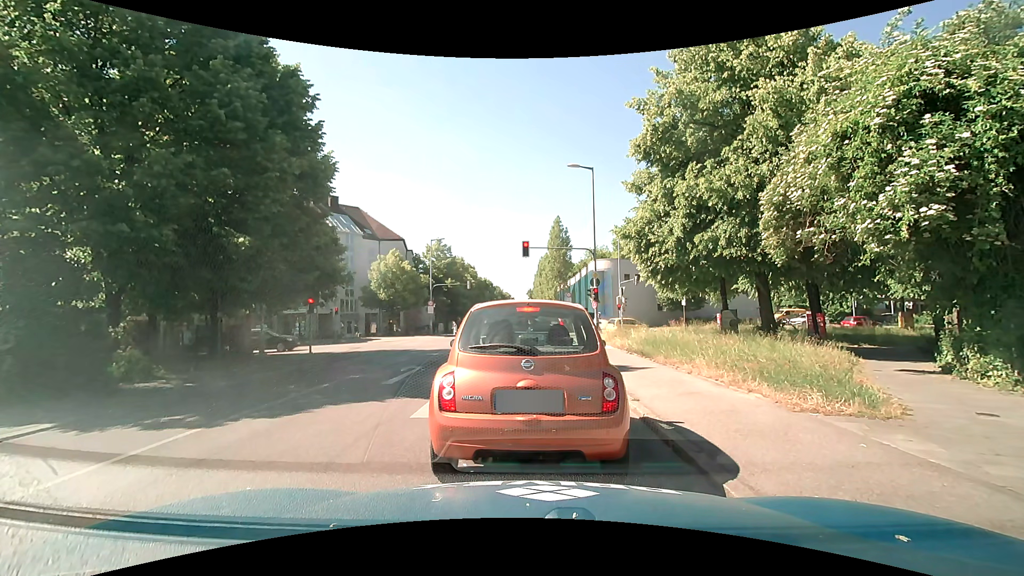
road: secondary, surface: asphalt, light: Day
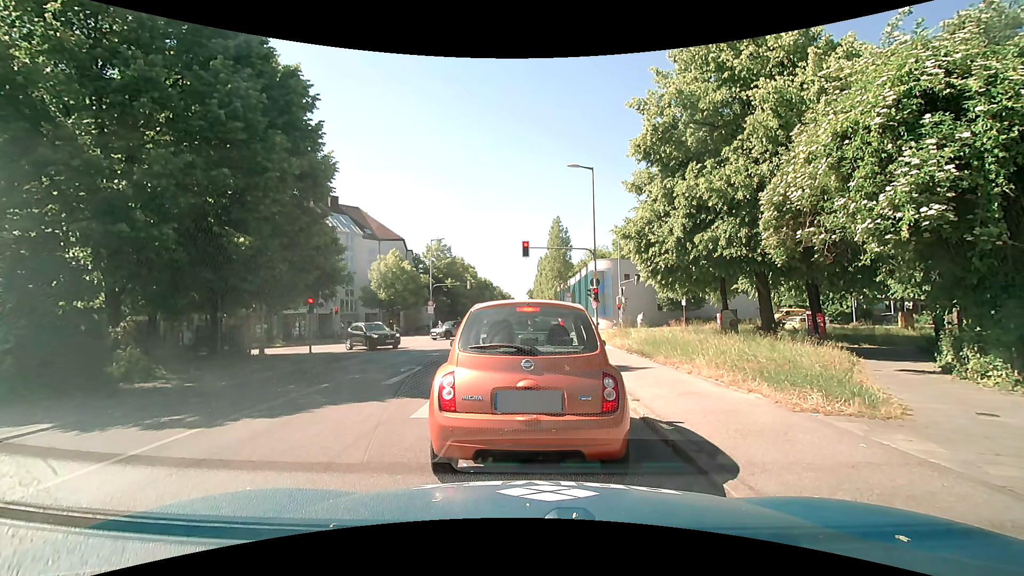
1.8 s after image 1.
(0.0, 0.0) m; 0°
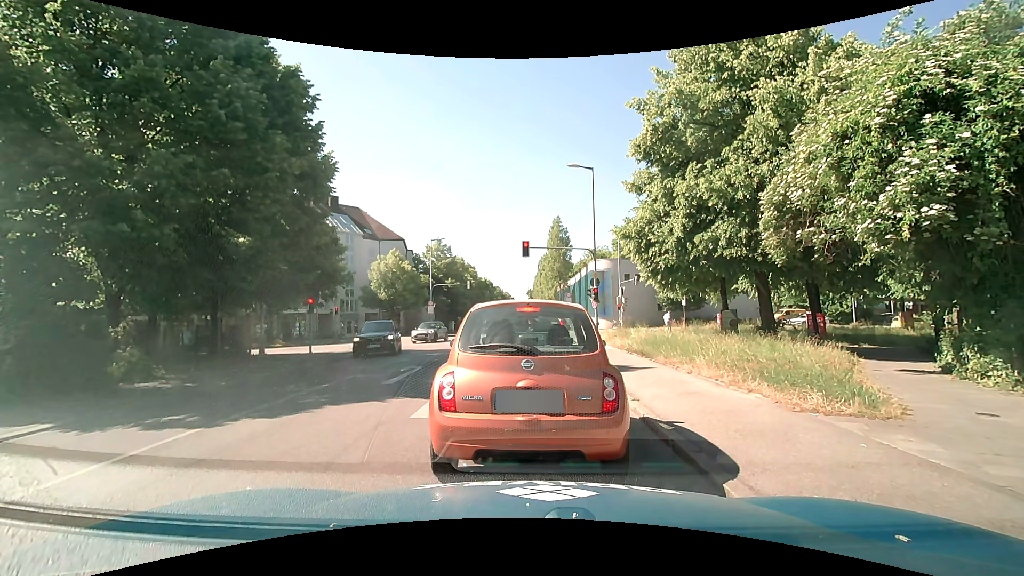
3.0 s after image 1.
(0.0, 0.0) m; 0°
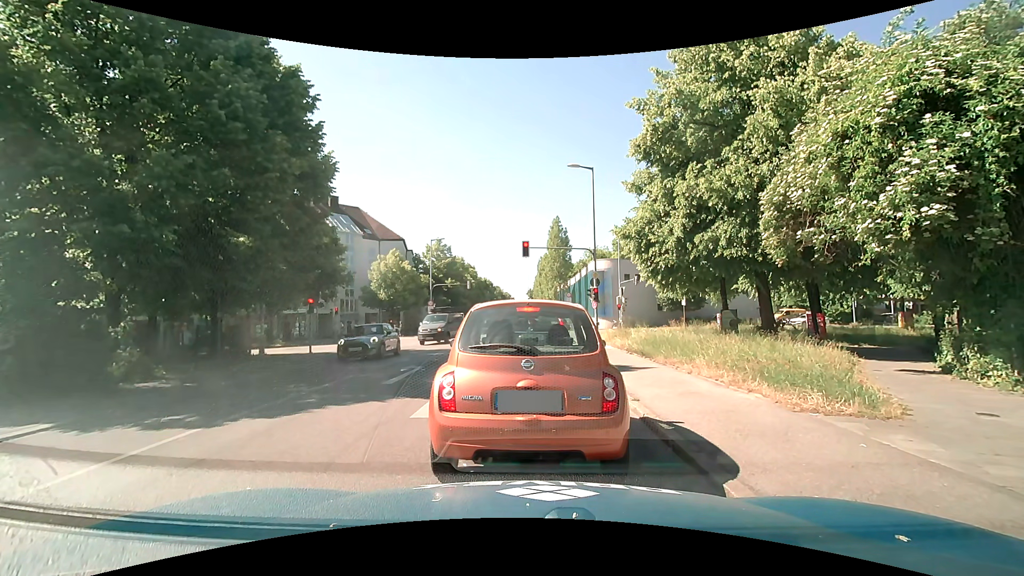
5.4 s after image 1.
(0.0, 0.0) m; 0°
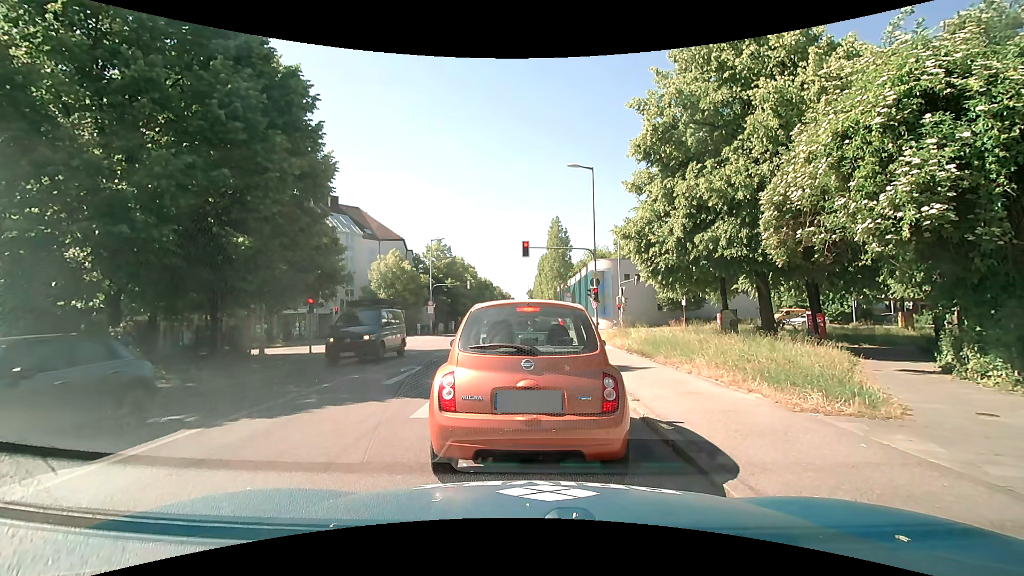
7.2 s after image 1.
(0.0, 0.0) m; 0°
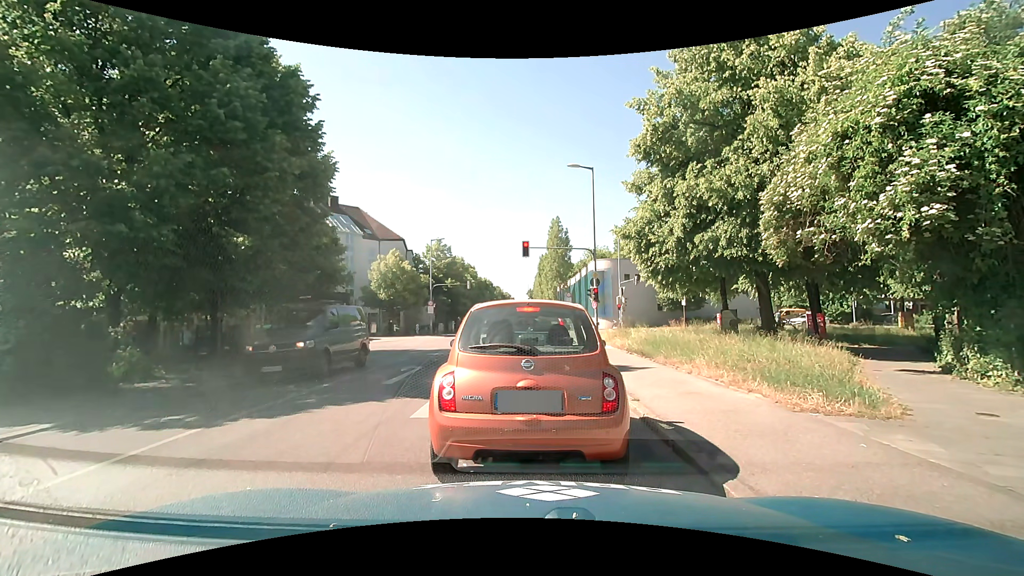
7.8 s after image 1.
(0.0, 0.0) m; 0°
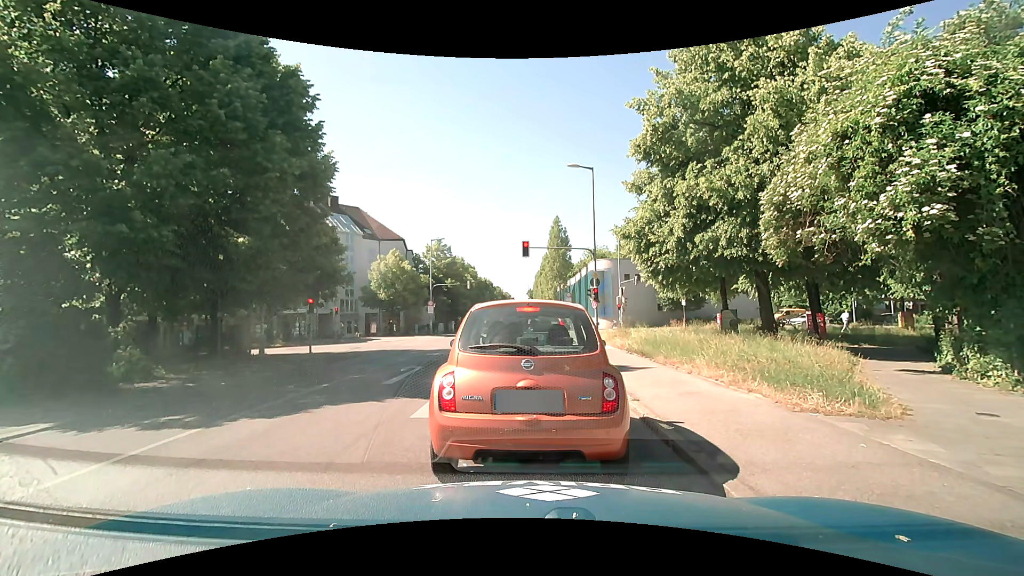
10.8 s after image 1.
(0.0, 0.0) m; 0°
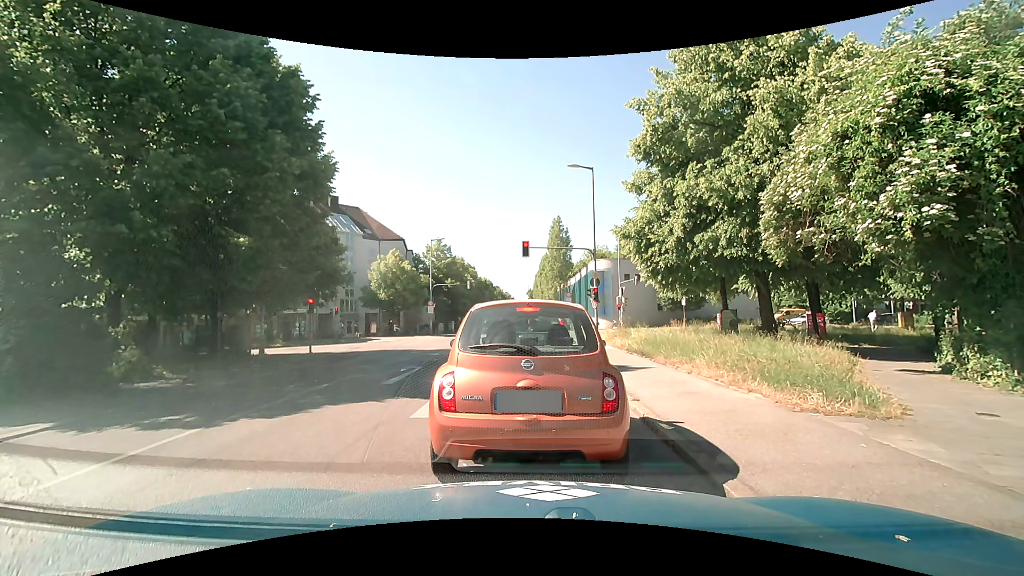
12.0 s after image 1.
(0.0, 0.0) m; 0°
(0, +10) (0, +20) (+1, +30) (+1, +40) (+1, +50) (+1, +60) (+1, +70) (+1, +80) (+1, +90) (+1, +100) m
